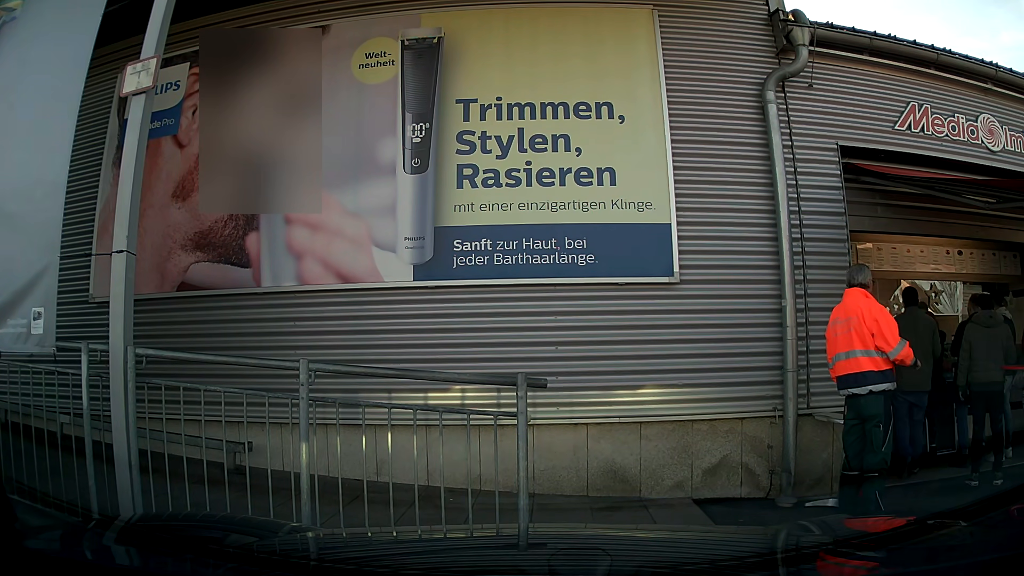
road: service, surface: paved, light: Day
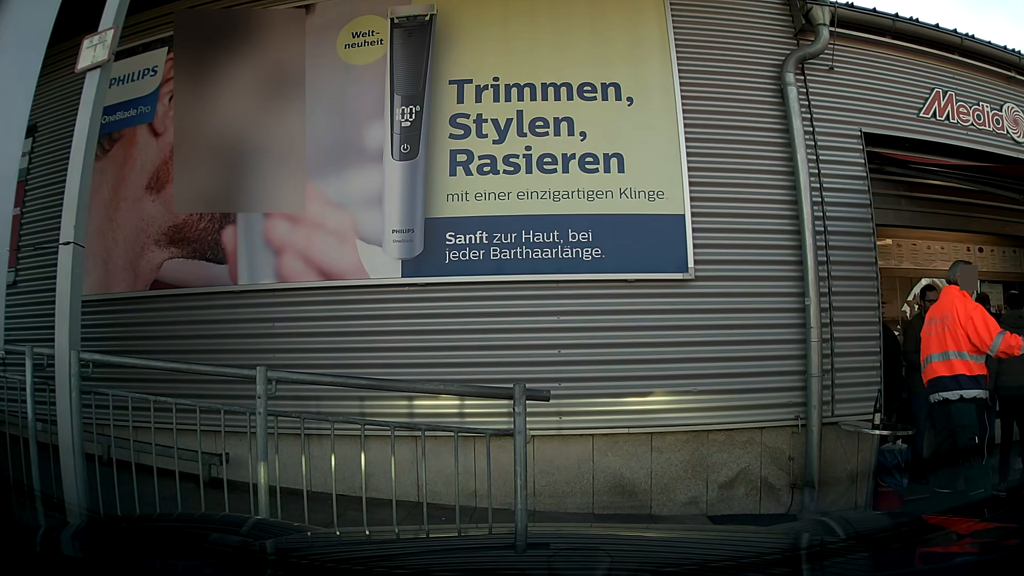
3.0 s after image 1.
(0.0, +0.4) m; 0°
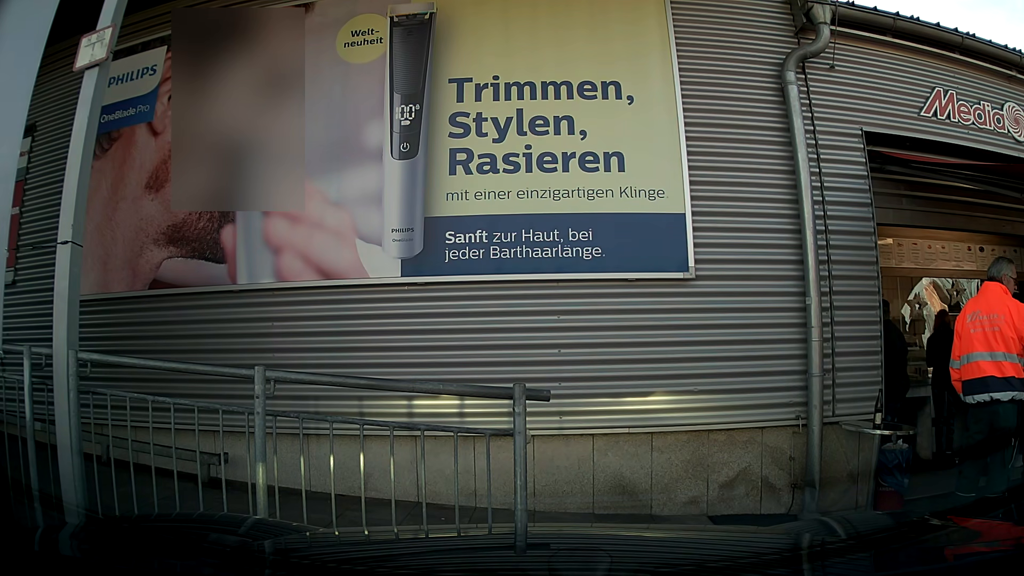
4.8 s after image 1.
(0.0, +0.1) m; 0°
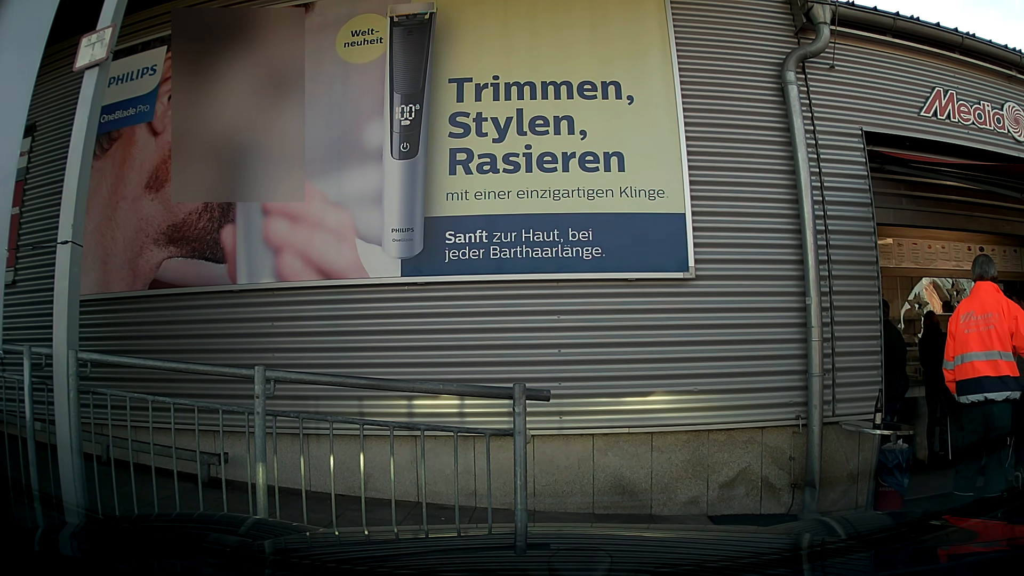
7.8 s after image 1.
(0.0, 0.0) m; 0°
